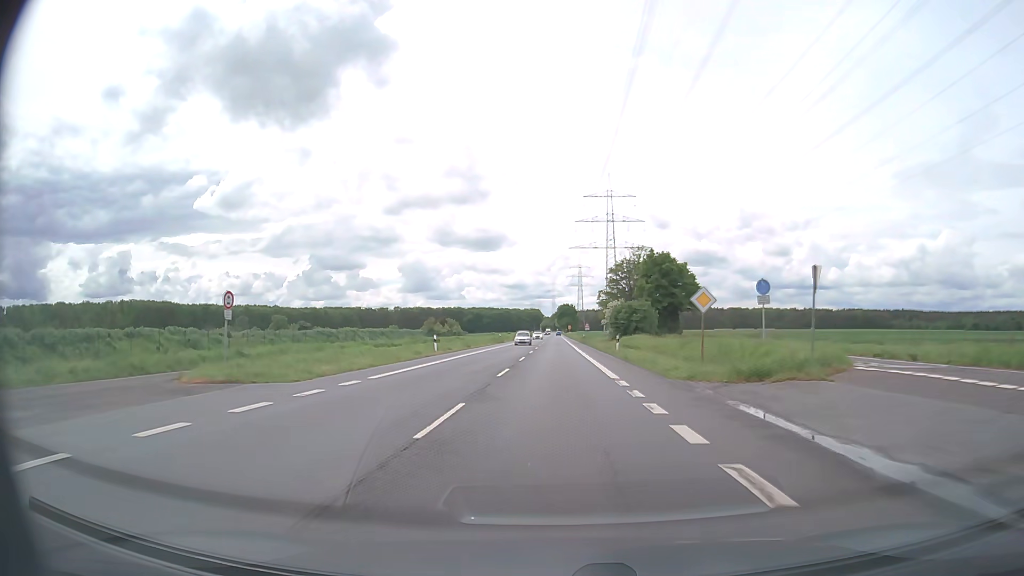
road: secondary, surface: asphalt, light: Day
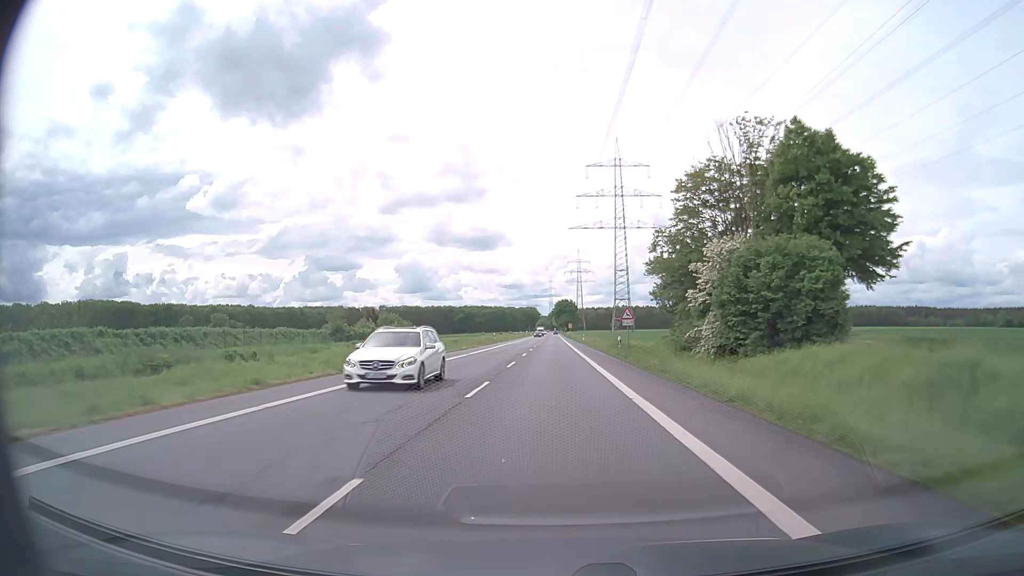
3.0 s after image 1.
(+0.1, +54.6) m; 0°
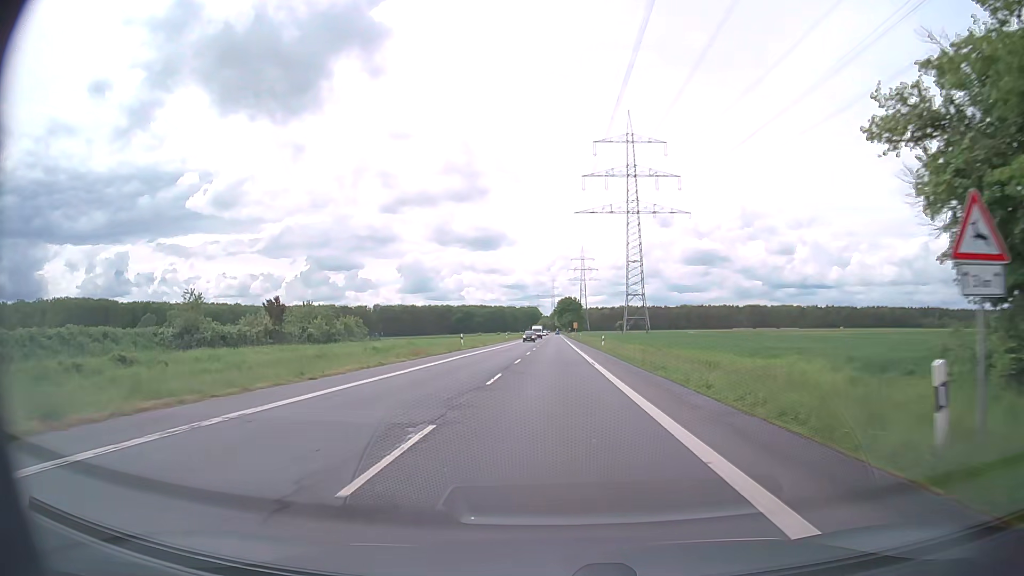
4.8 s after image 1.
(-0.1, +32.7) m; 0°
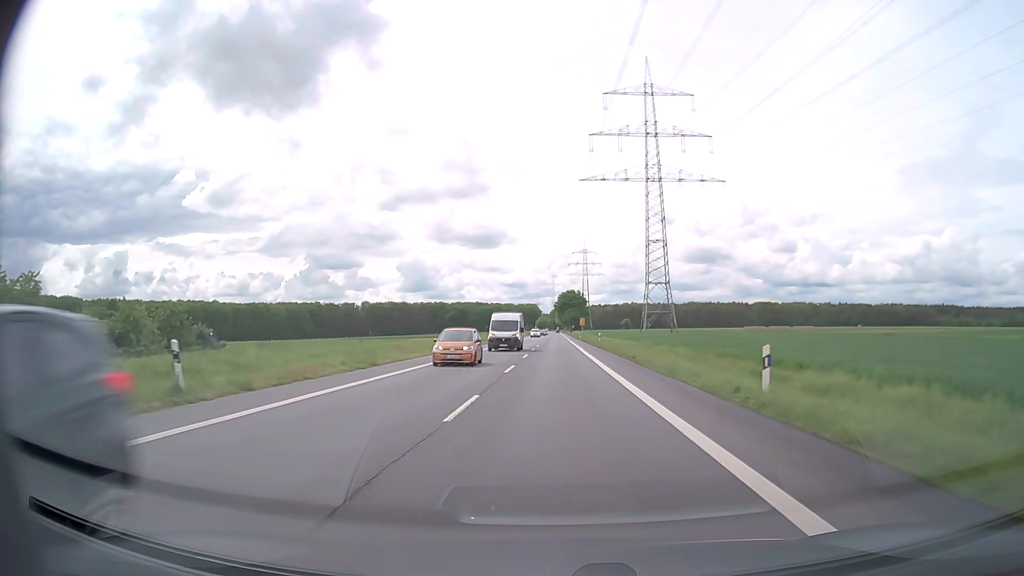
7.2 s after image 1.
(0.0, +43.6) m; 0°
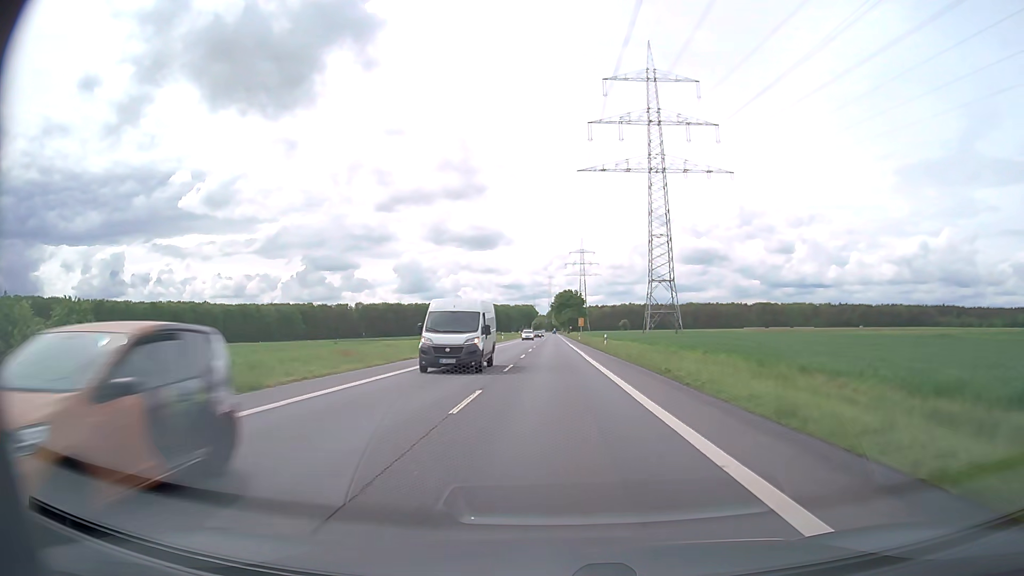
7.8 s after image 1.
(0.0, +10.9) m; 0°
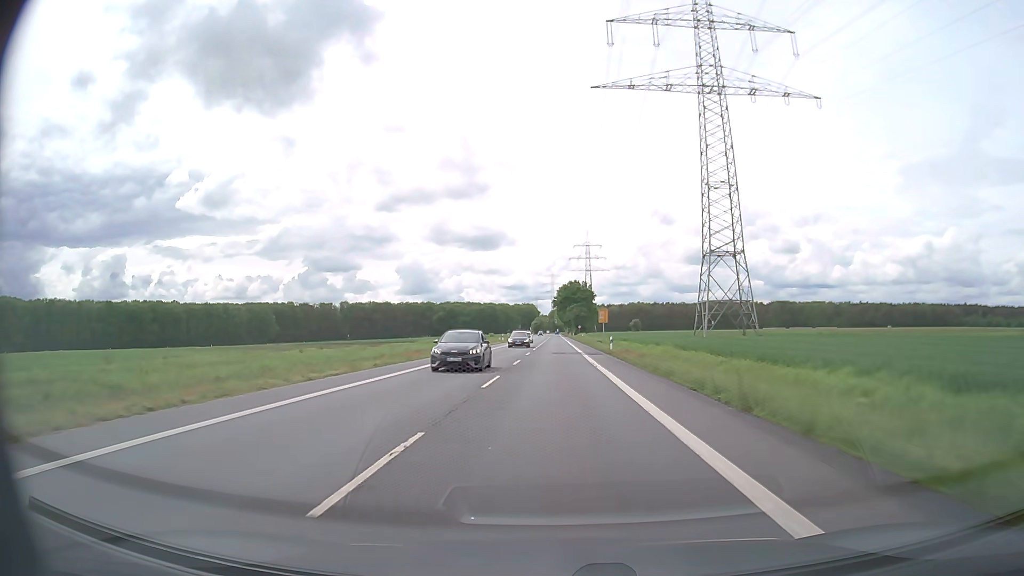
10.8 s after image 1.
(+0.1, +54.5) m; 0°
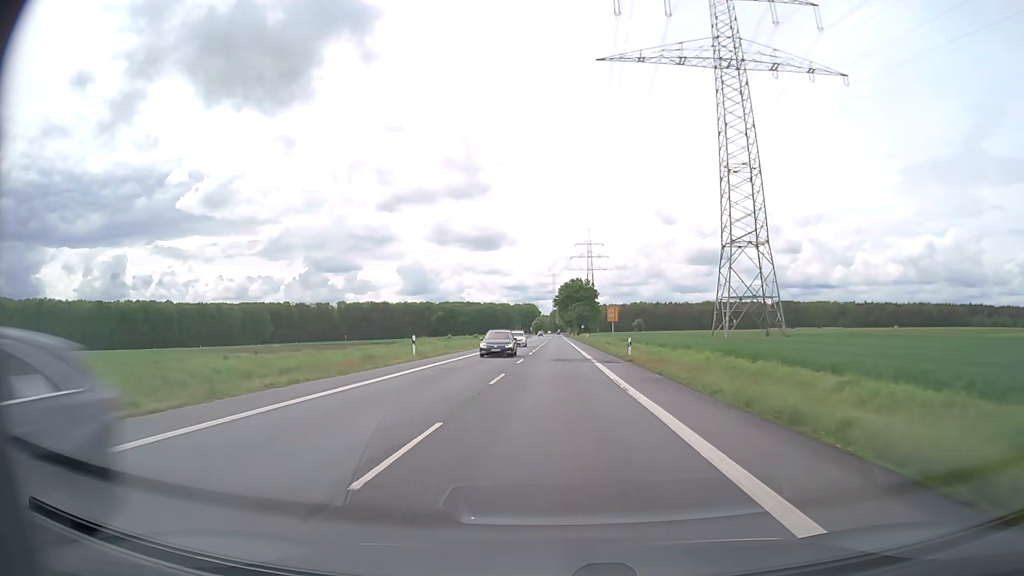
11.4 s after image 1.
(0.0, +10.9) m; 0°
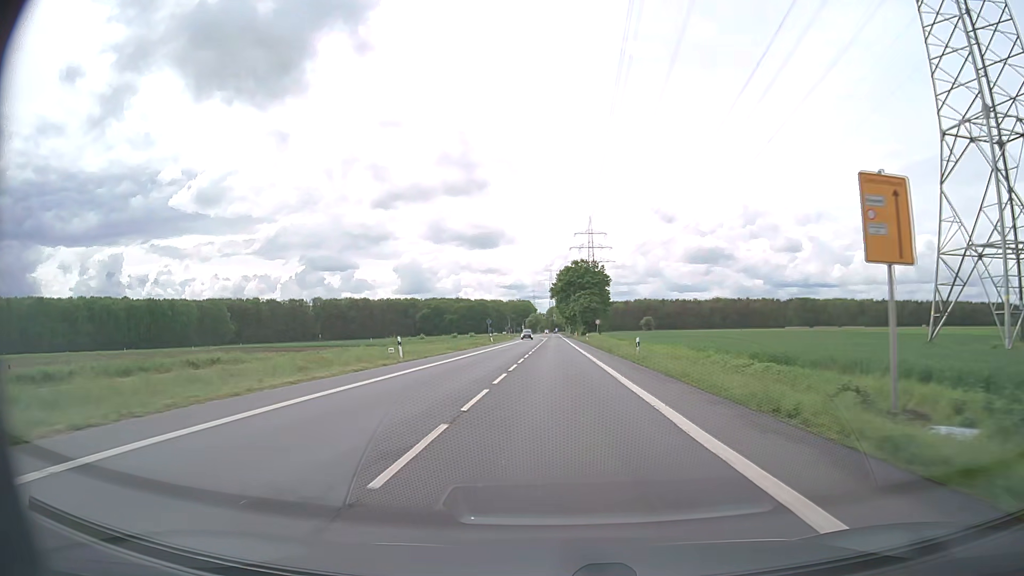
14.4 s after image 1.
(0.0, +54.6) m; 0°
(0, +10) (0, +20) (0, +30) (0, +40) (0, +50) (0, +60) (0, +70) (0, +80) (0, +90) (0, +100) m
